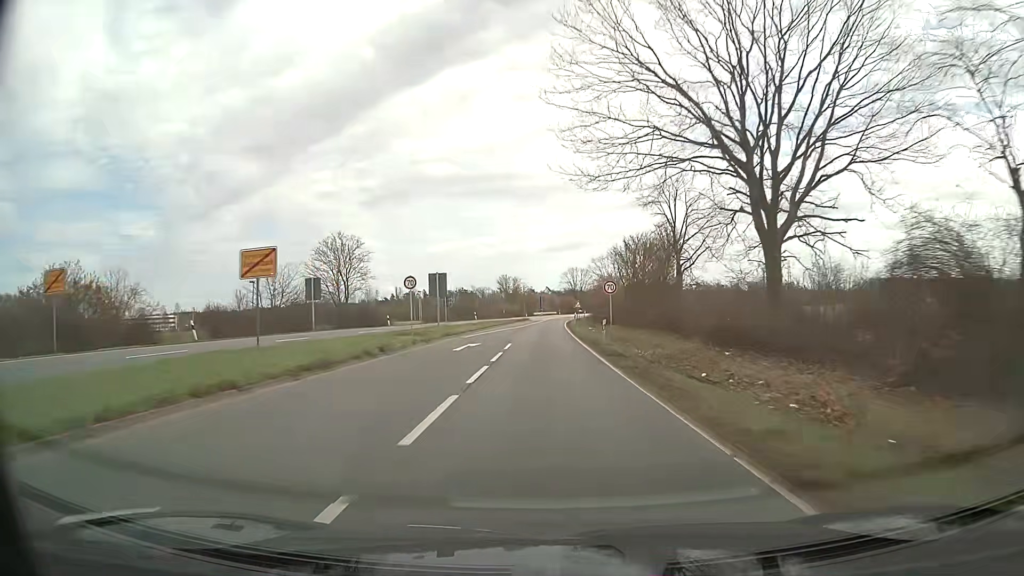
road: primary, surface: asphalt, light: Day
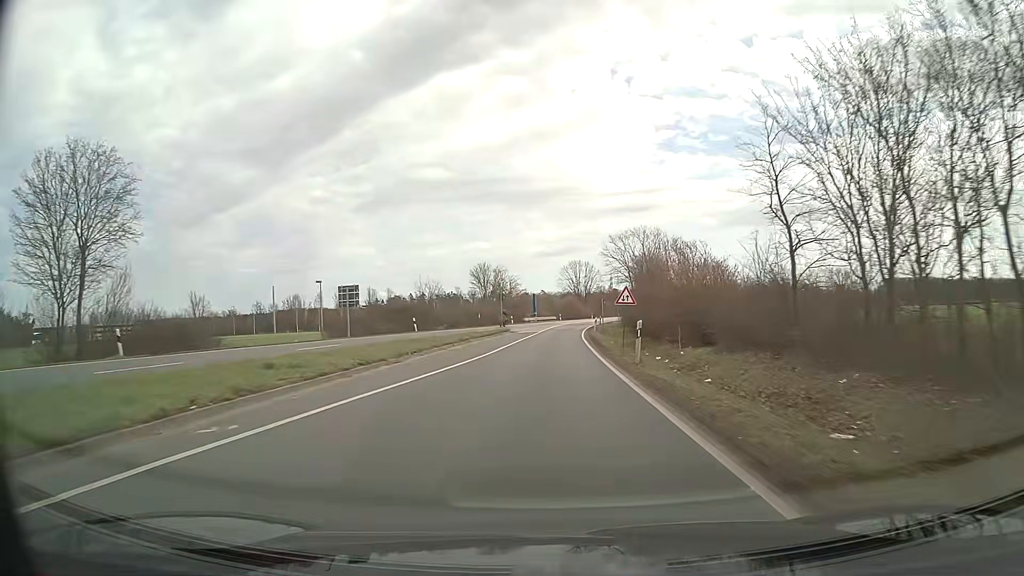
(+0.1, +41.1) m; 0°
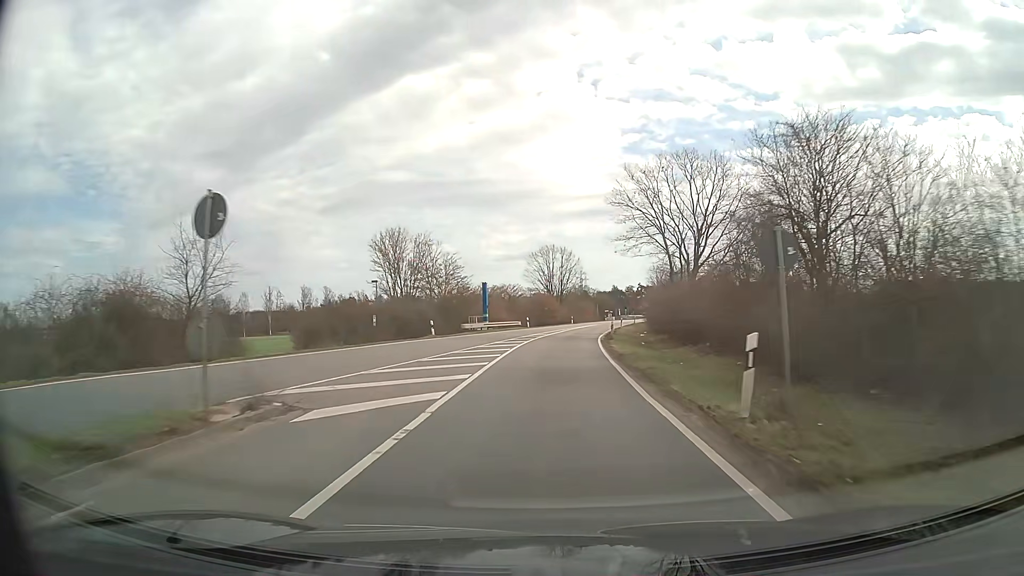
(+0.6, +40.7) m; +3°
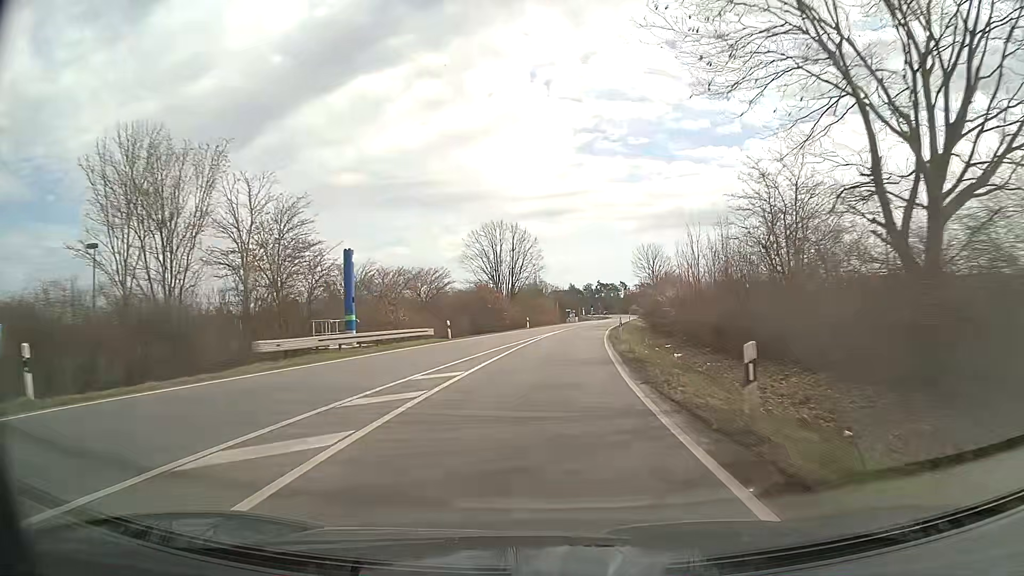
(+1.0, +31.2) m; +4°
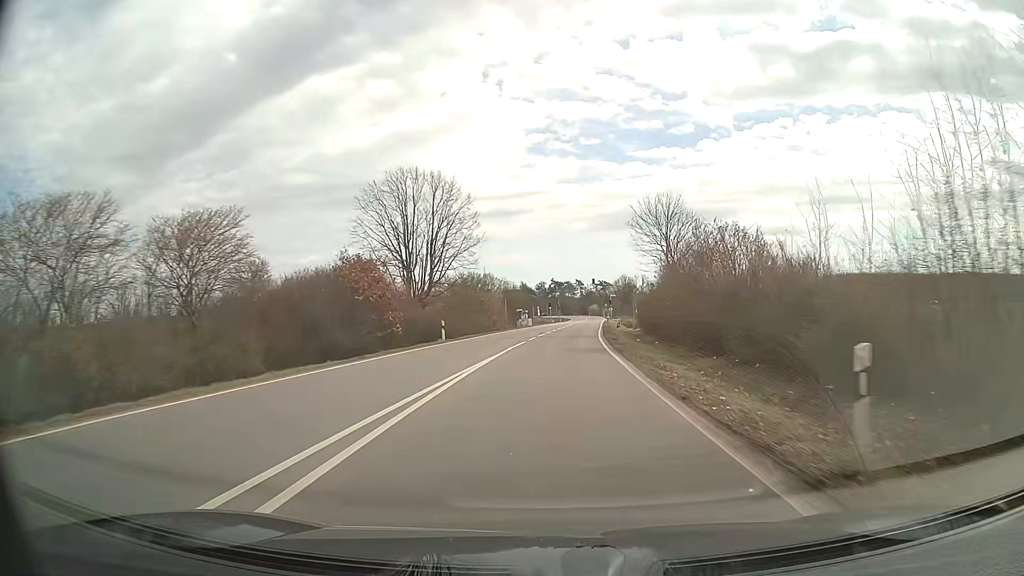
(+1.2, +31.7) m; +4°
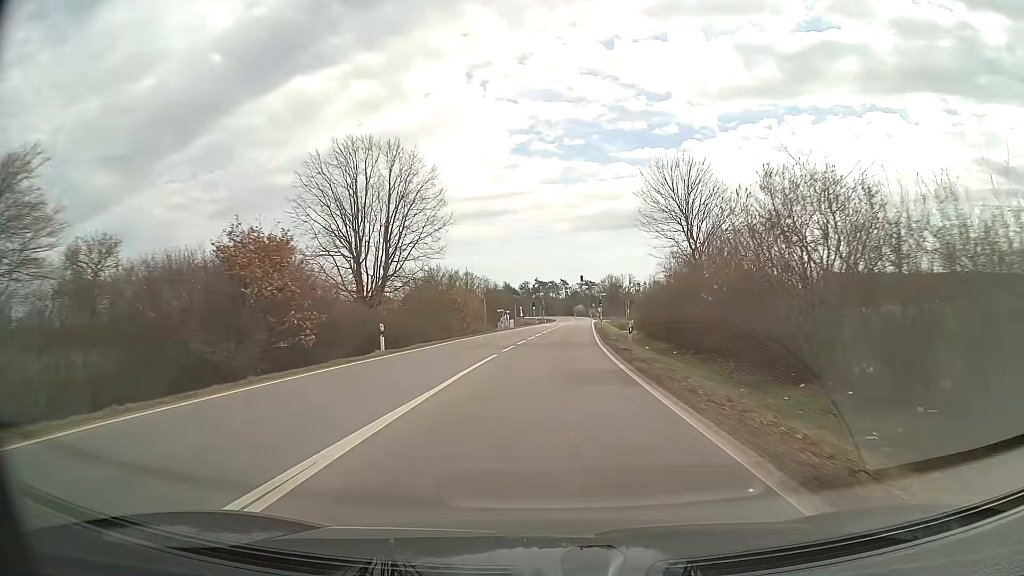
(+0.1, +10.6) m; +1°
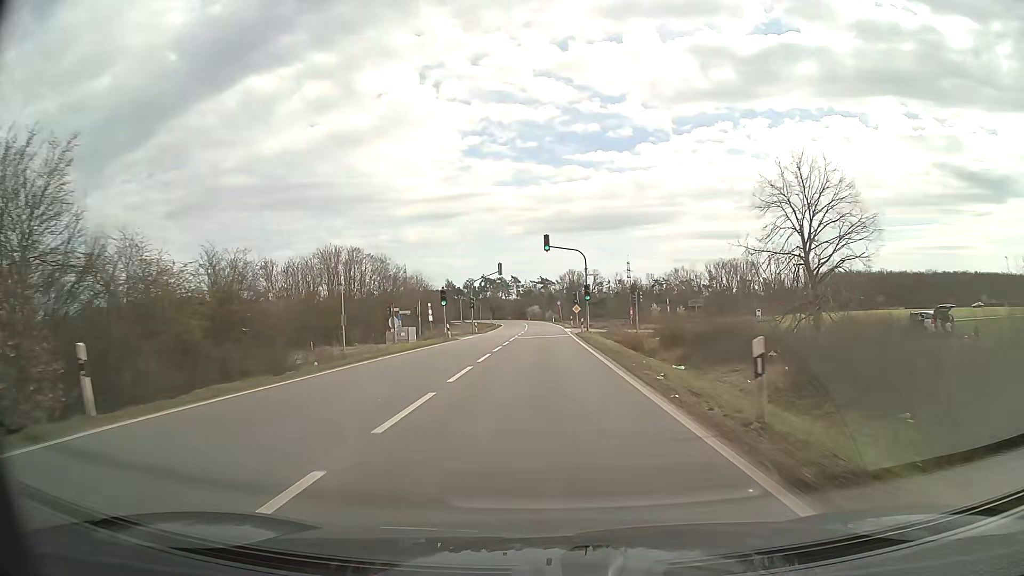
(+2.3, +53.4) m; +4°
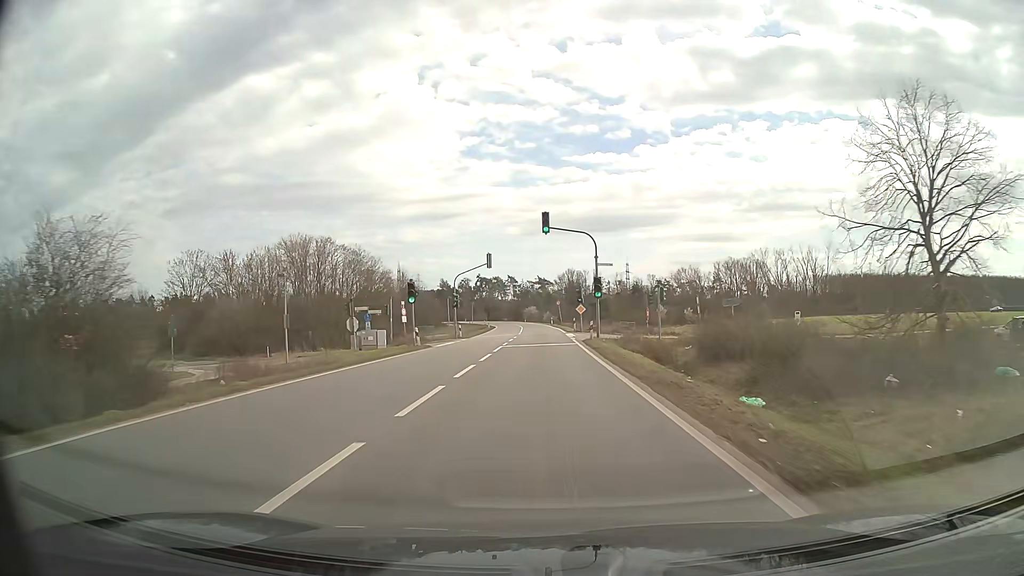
(0.0, +10.7) m; 0°
(0, +10) (0, +20) (0, +30) (0, +40) (0, +50) (0, +60) (0, +70) (-1, +80) (-1, +90) (-1, +100) m
